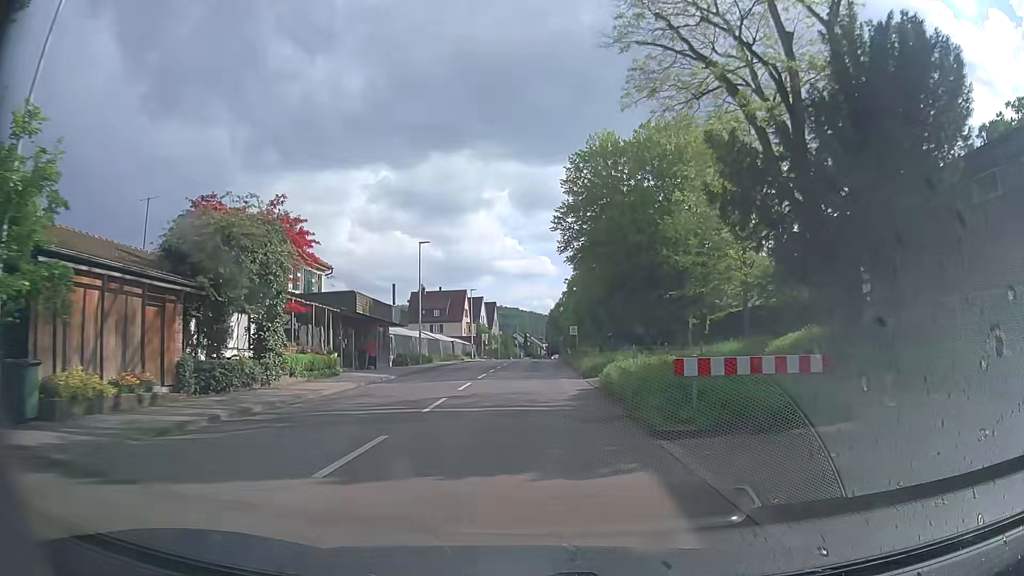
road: secondary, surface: asphalt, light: Day
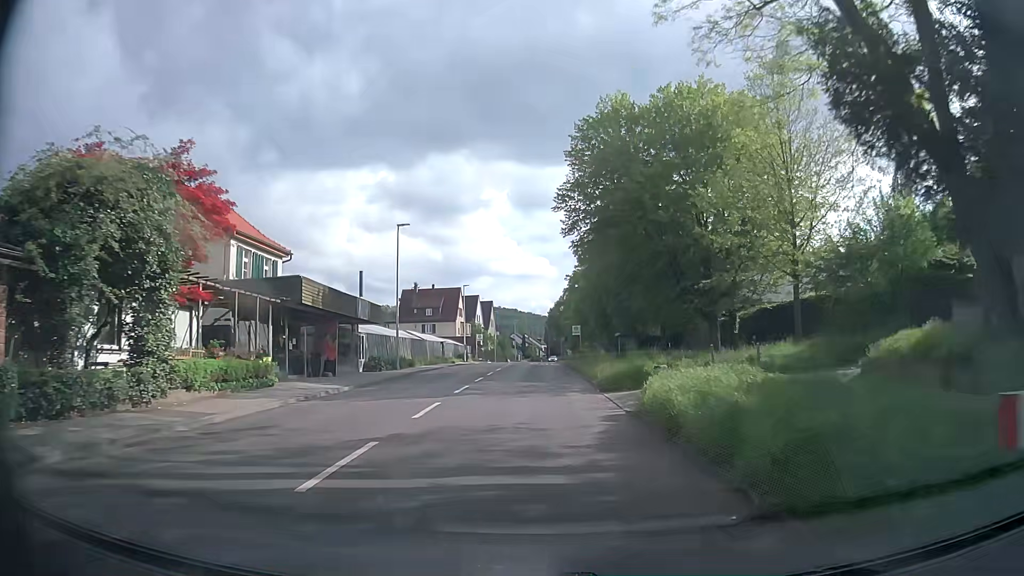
(0.0, +7.1) m; 0°
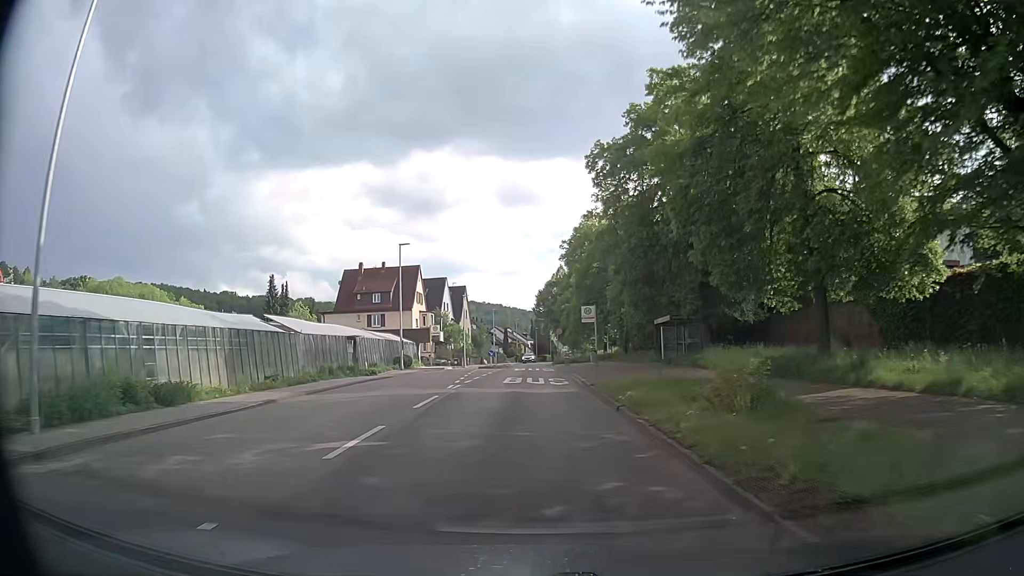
(+0.5, +28.5) m; +1°
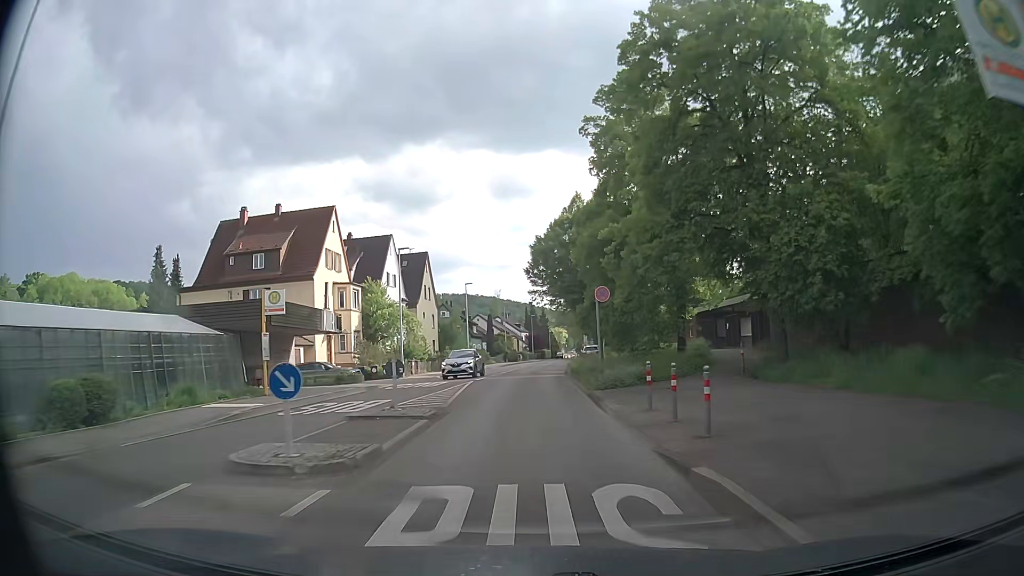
(+0.3, +35.8) m; +2°
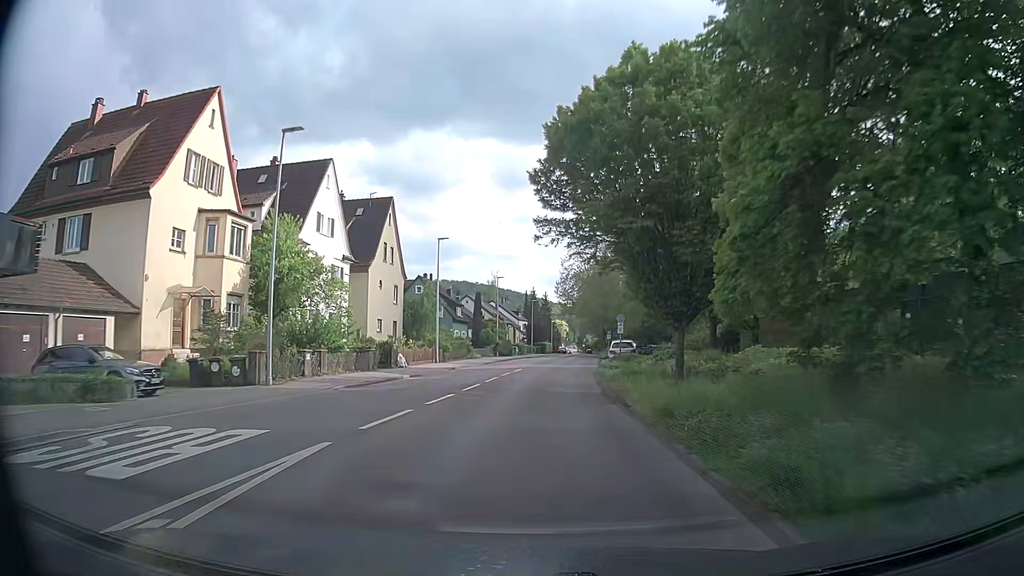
(-0.6, +22.2) m; -1°
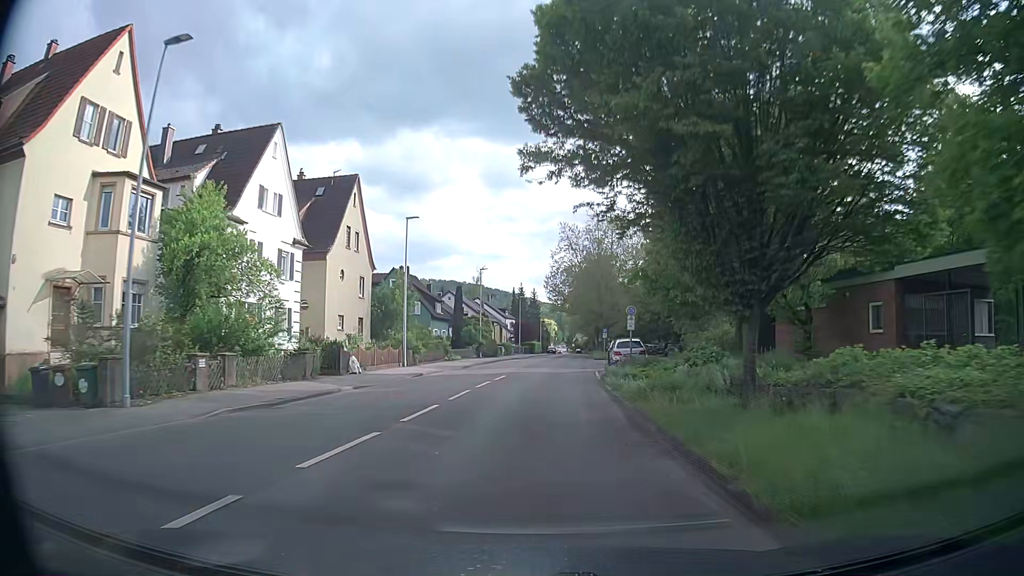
(+0.1, +7.6) m; 0°
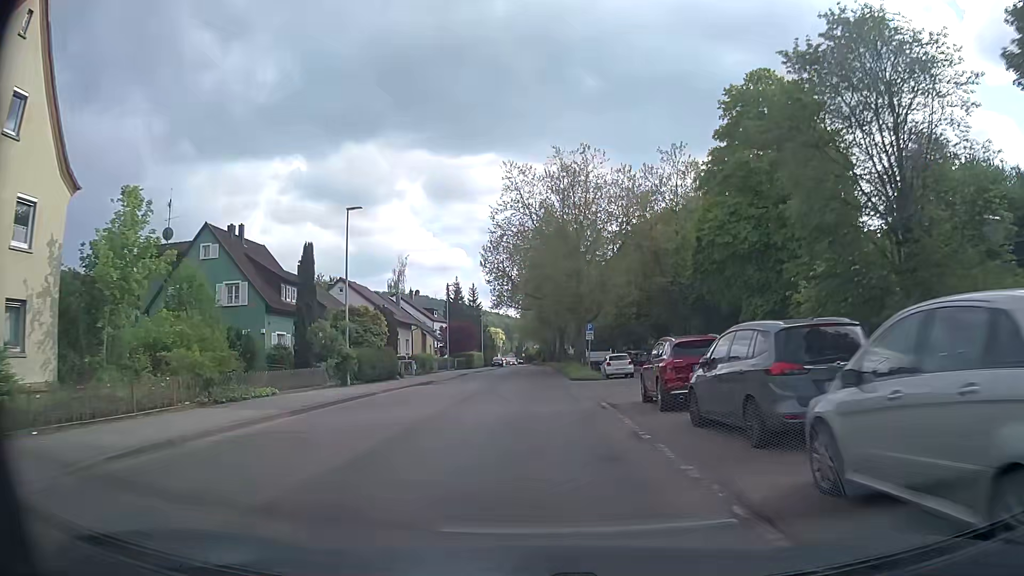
(+1.6, +31.3) m; +5°
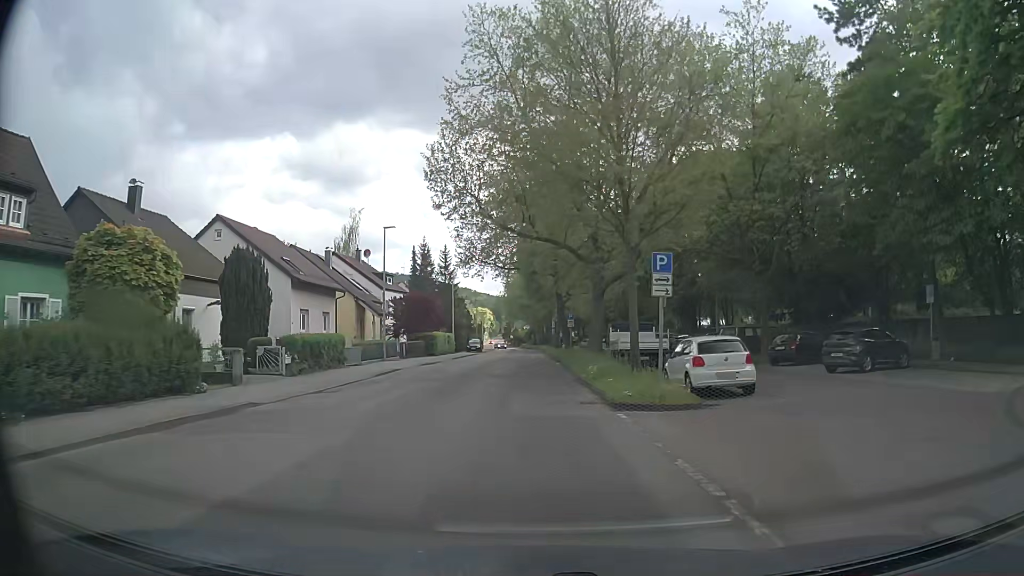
(+0.3, +23.6) m; +1°
(0, +10) (0, +20) (0, +30) (0, +40) (0, +50) (0, +60) (0, +70) (0, +80) (0, +90) (-1, +100) m
